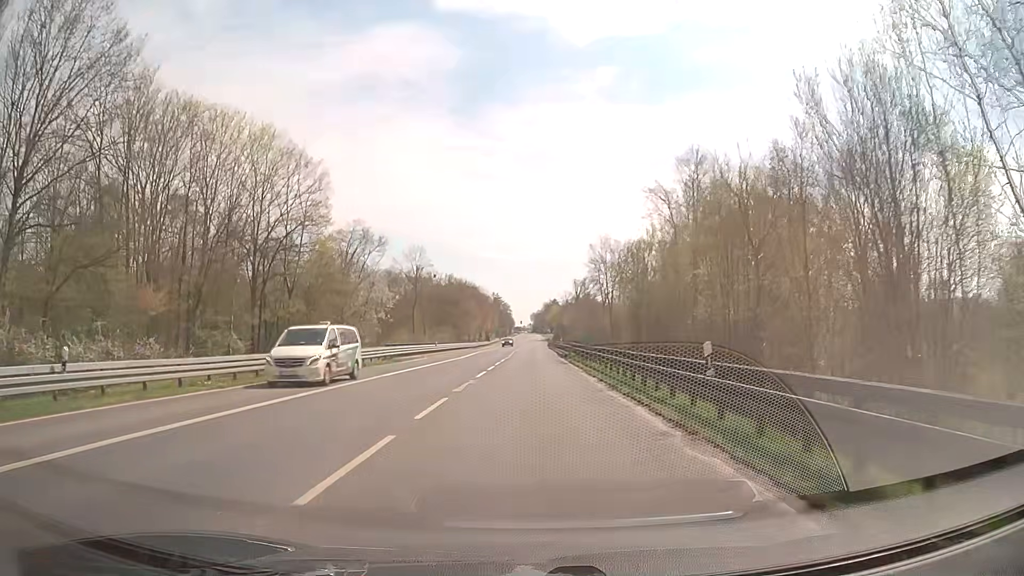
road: secondary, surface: asphalt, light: Day
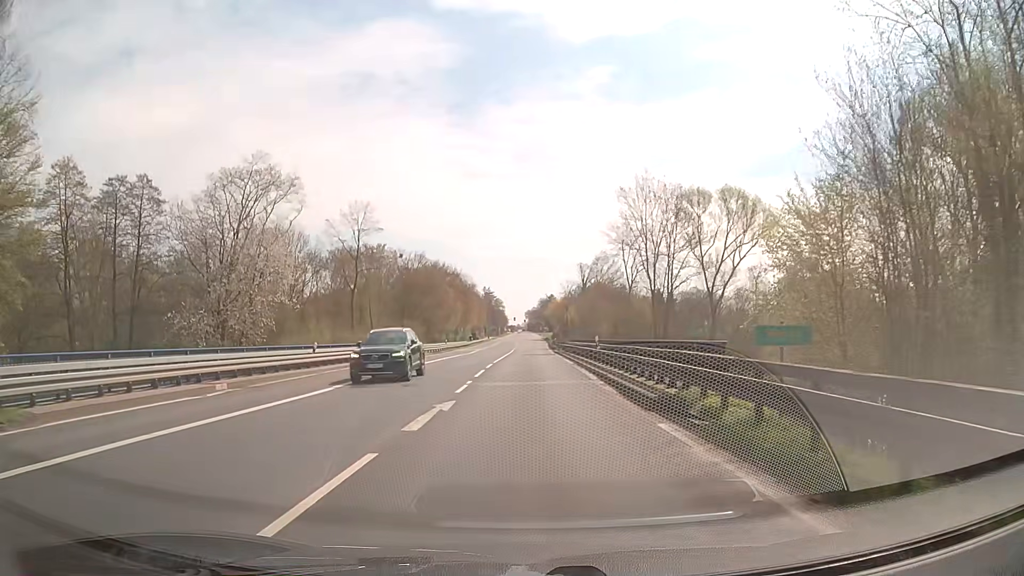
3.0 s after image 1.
(-0.1, +38.1) m; 0°
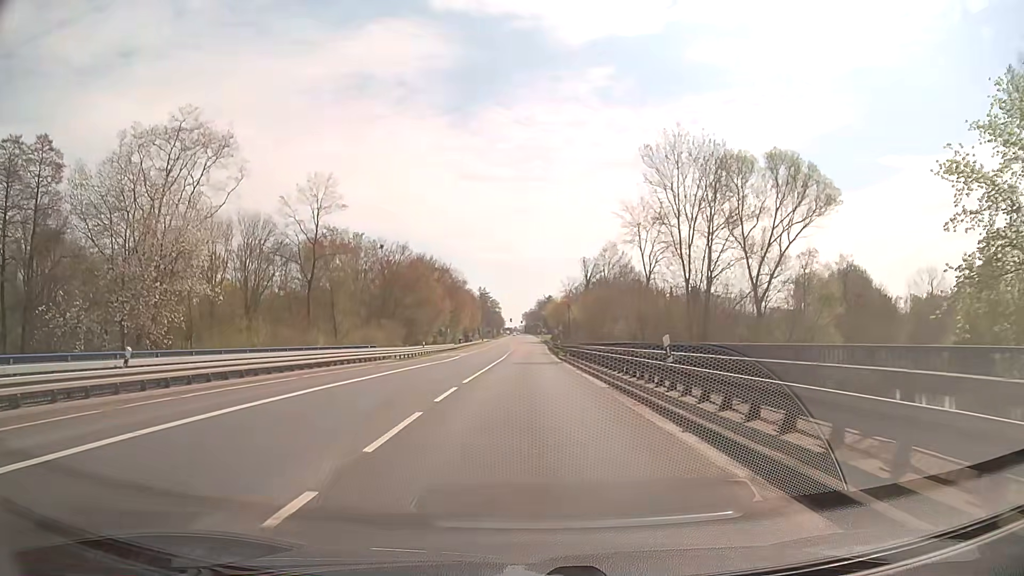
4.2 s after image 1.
(0.0, +15.2) m; 0°
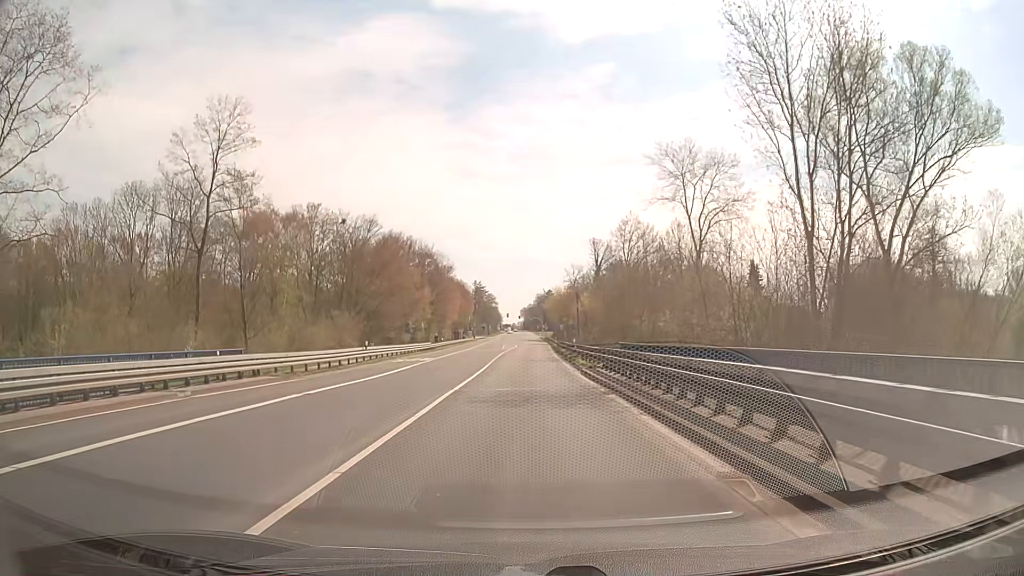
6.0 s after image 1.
(0.0, +22.7) m; 0°
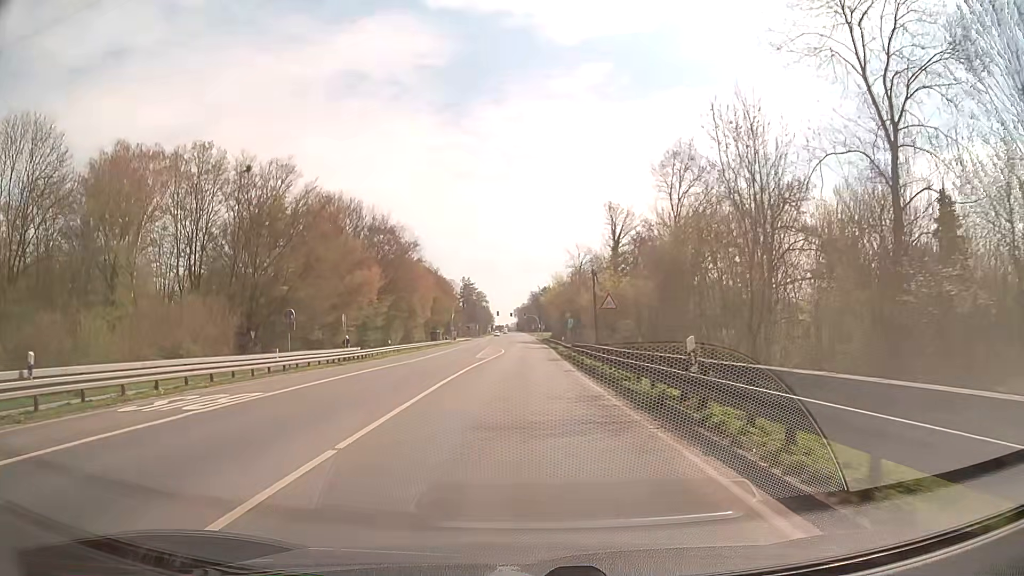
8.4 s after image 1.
(+0.1, +30.6) m; 0°
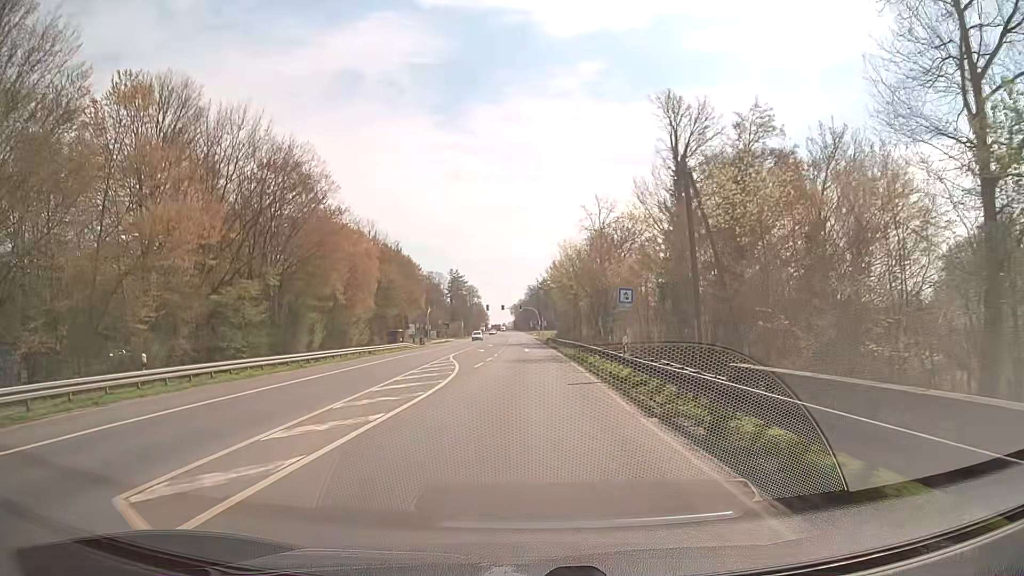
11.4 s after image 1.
(+0.2, +38.0) m; 0°
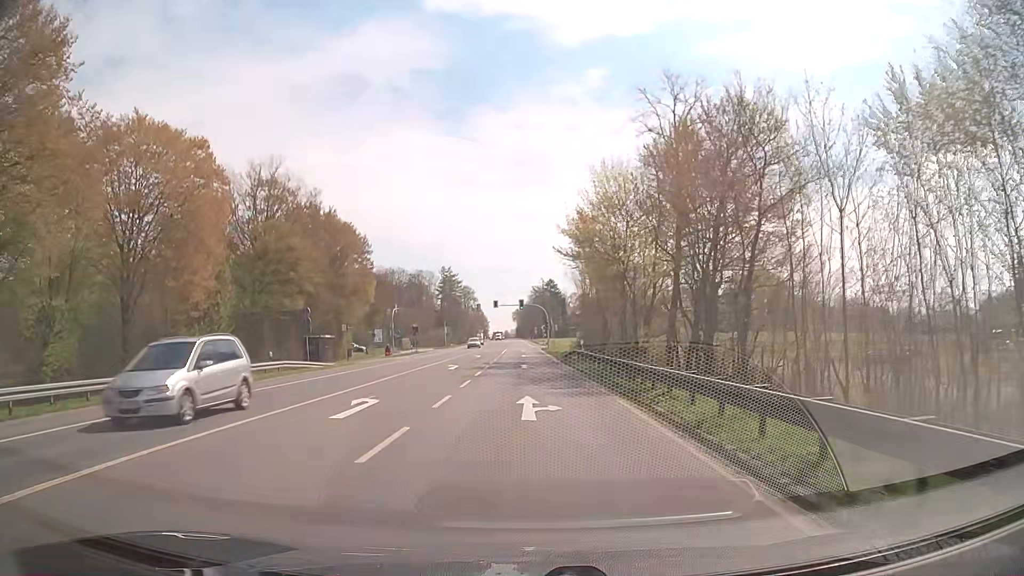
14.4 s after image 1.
(0.0, +37.9) m; 0°
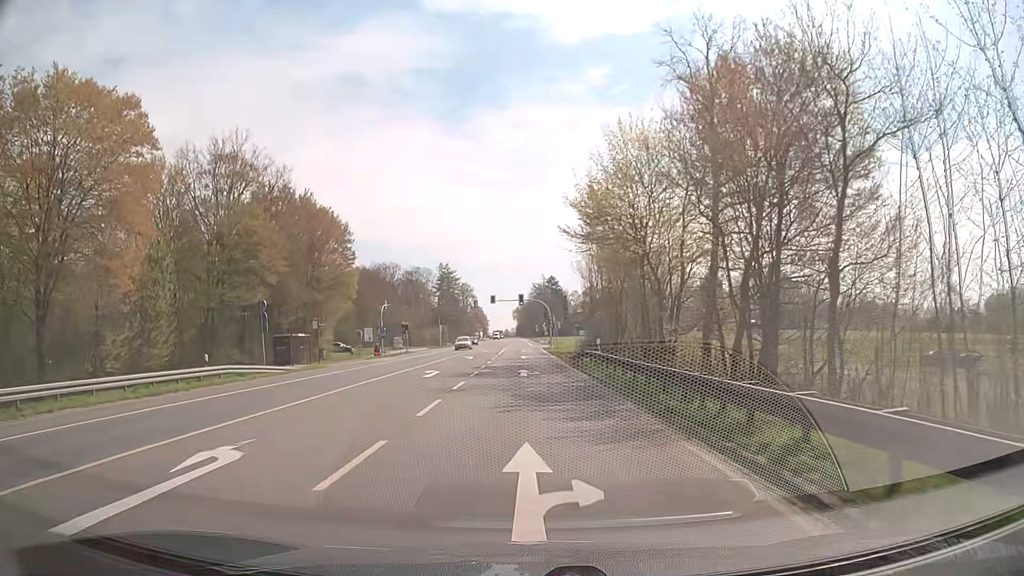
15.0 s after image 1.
(-0.1, +7.6) m; -1°
(0, +10) (0, +20) (0, +30) (0, +40) (0, +50) (0, +60) (0, +70) (0, +80) (-1, +90) (-1, +100) m
